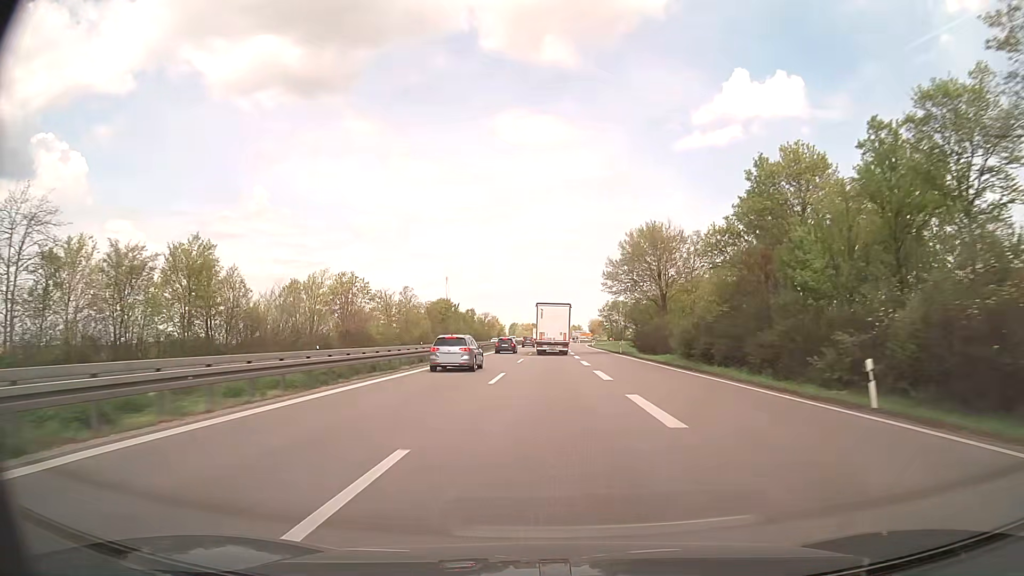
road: trunk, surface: asphalt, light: Day
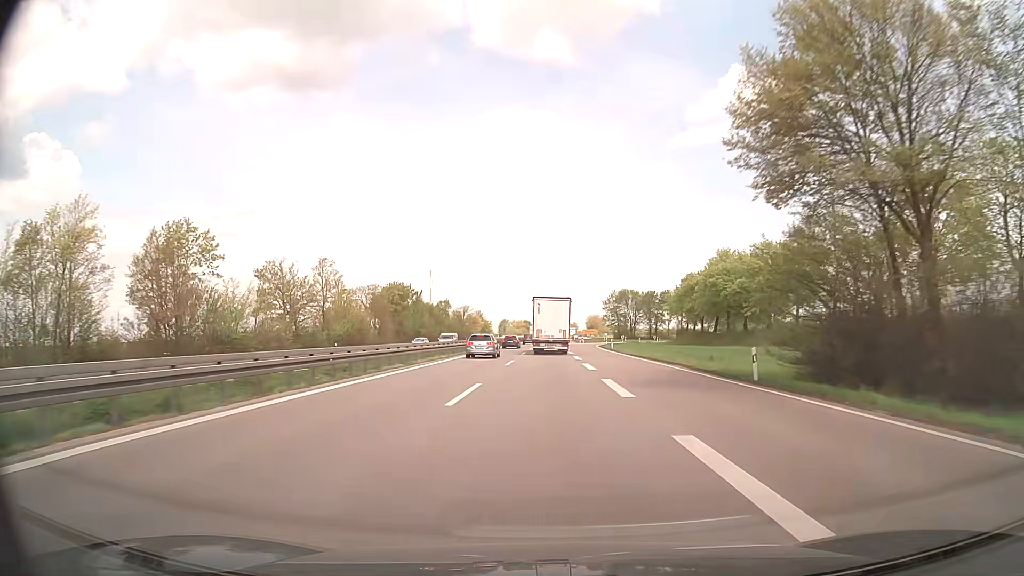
(+0.3, +43.1) m; 0°
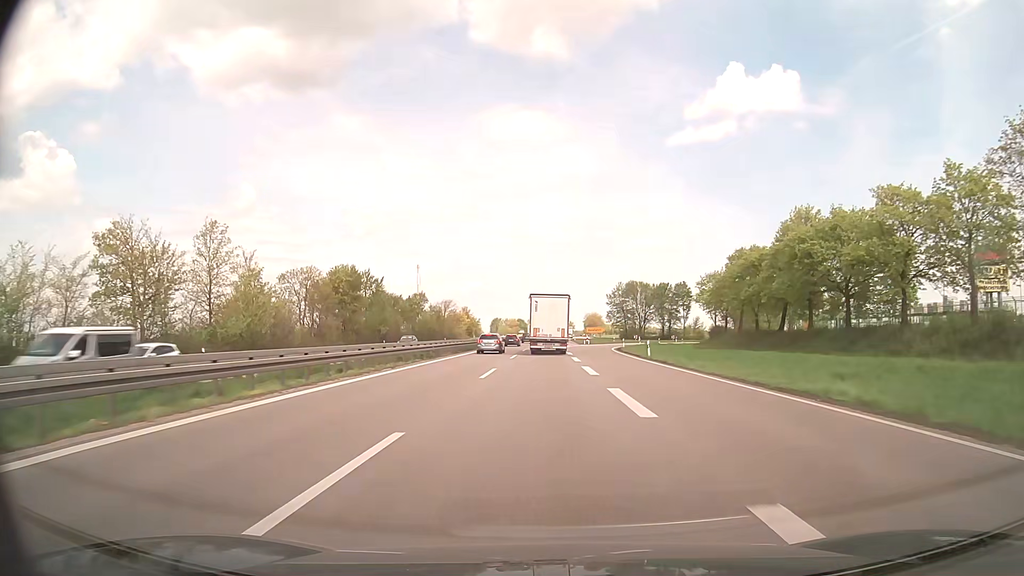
(+0.1, +27.7) m; 0°
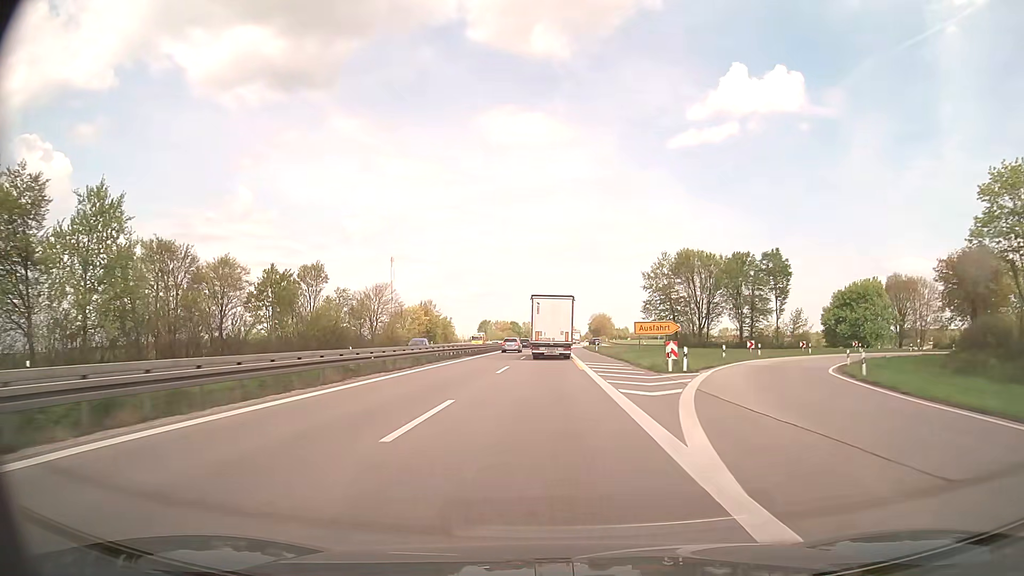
(+0.2, +66.7) m; 0°
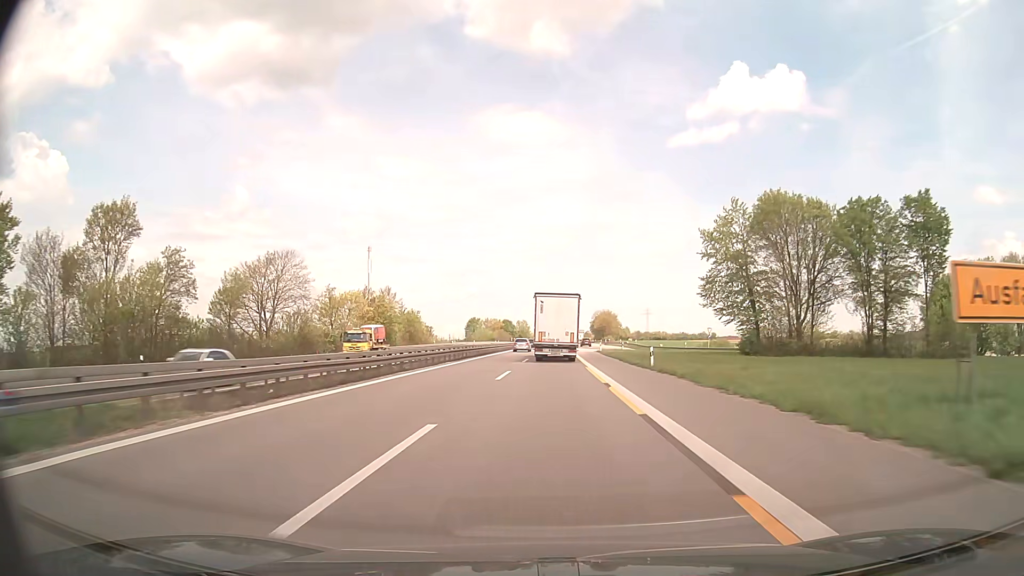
(+0.1, +40.6) m; 0°
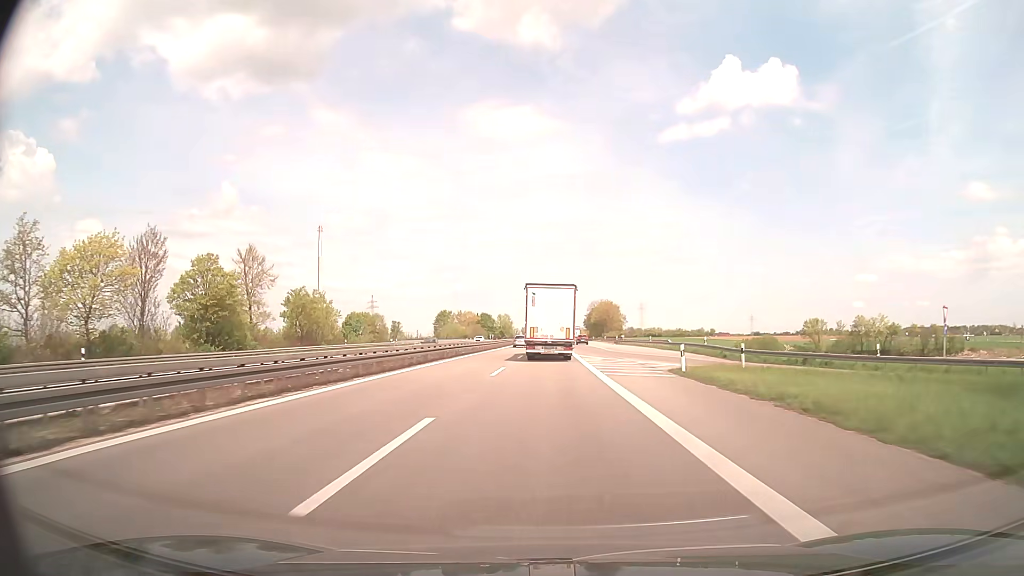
(+0.6, +53.6) m; +1°
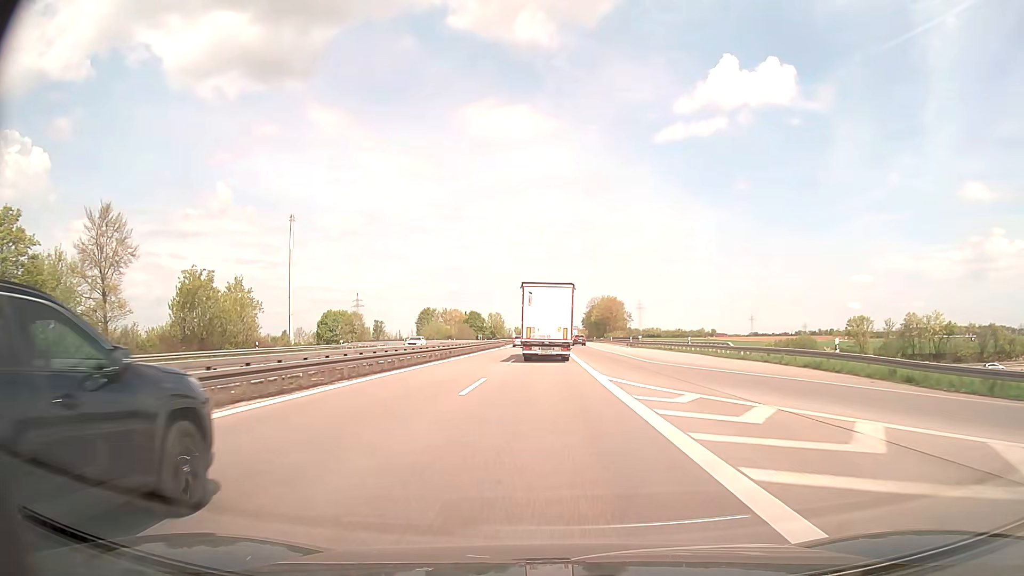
(+0.1, +25.4) m; 0°
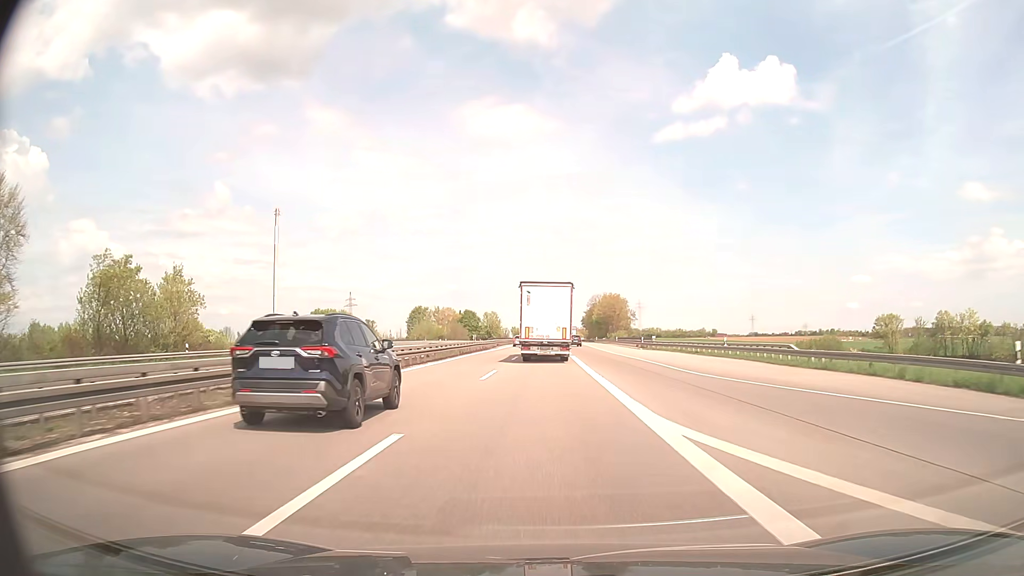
(0.0, +12.4) m; 0°
(0, +10) (0, +20) (0, +30) (0, +40) (0, +50) (0, +60) (0, +70) (0, +80) (+1, +90) (+1, +100) m
